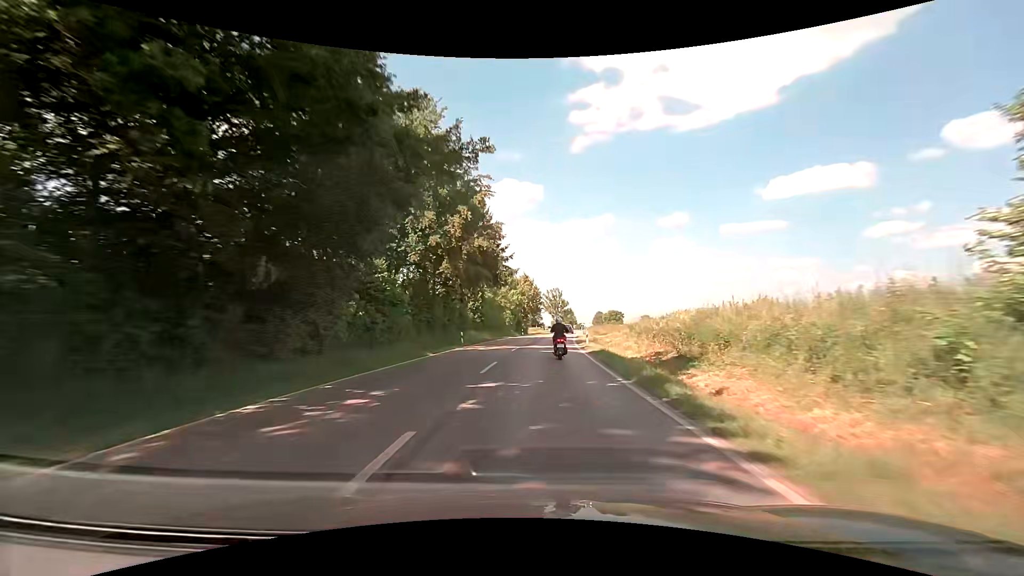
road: secondary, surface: asphalt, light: Day
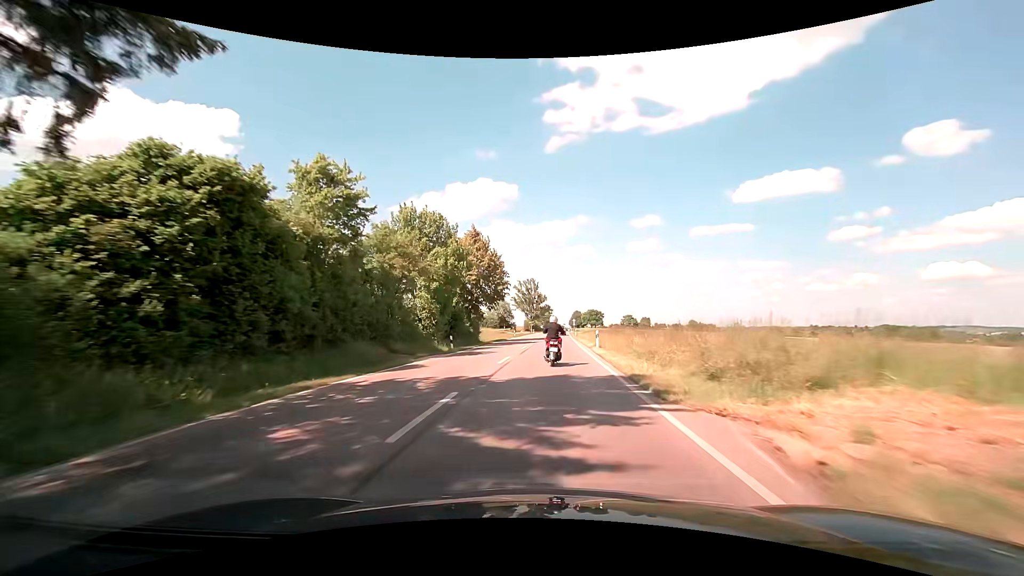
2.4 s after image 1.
(+1.6, +44.2) m; +3°
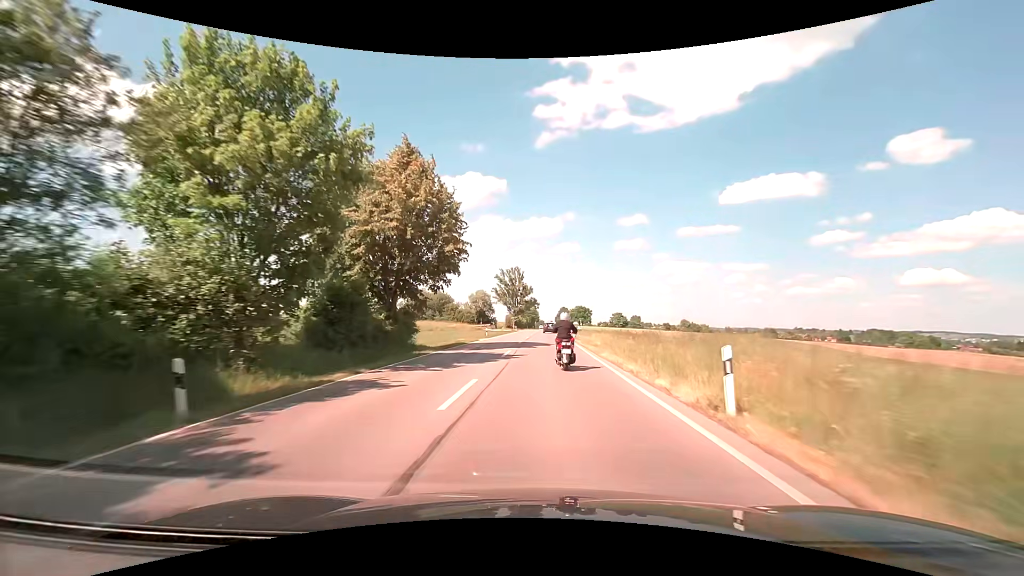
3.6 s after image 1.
(+0.2, +22.1) m; +1°
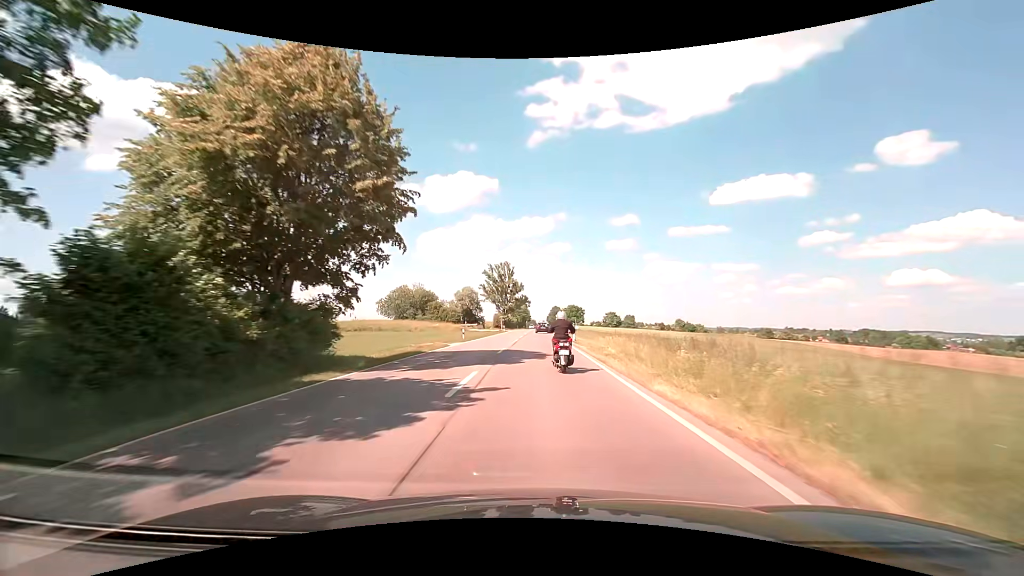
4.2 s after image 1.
(+0.1, +10.6) m; +1°
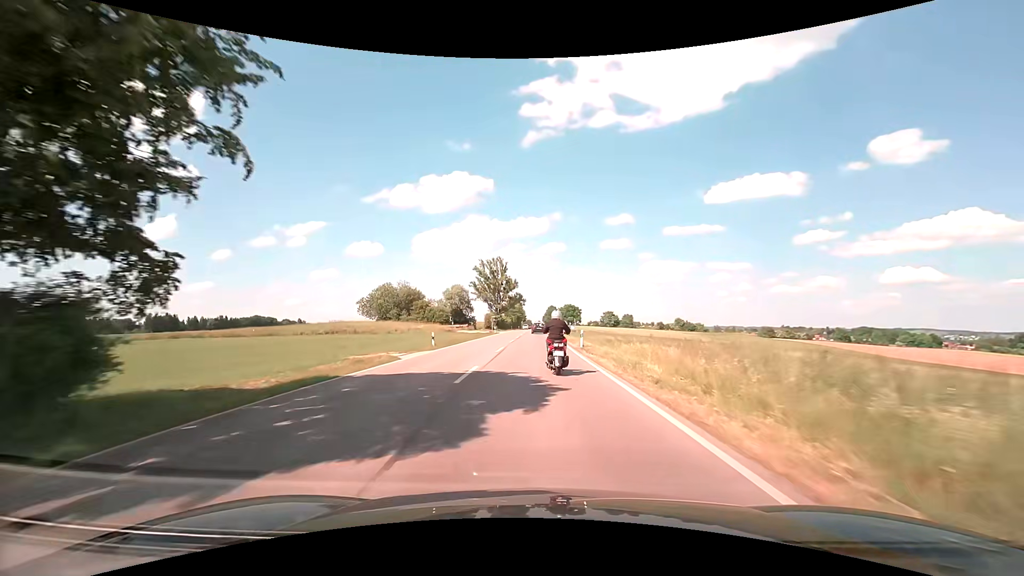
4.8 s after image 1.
(+0.1, +10.2) m; +1°
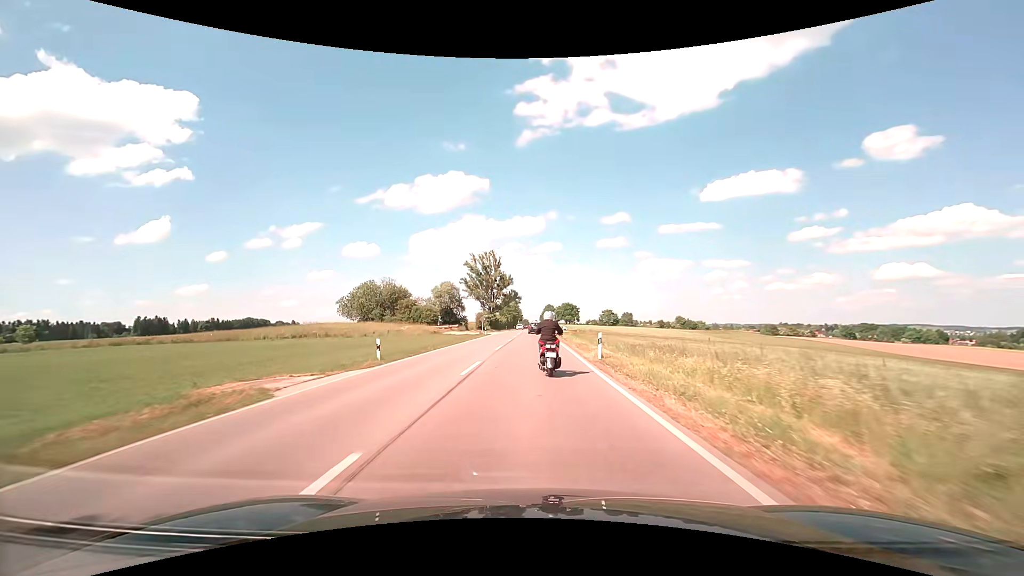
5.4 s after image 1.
(0.0, +9.7) m; 0°
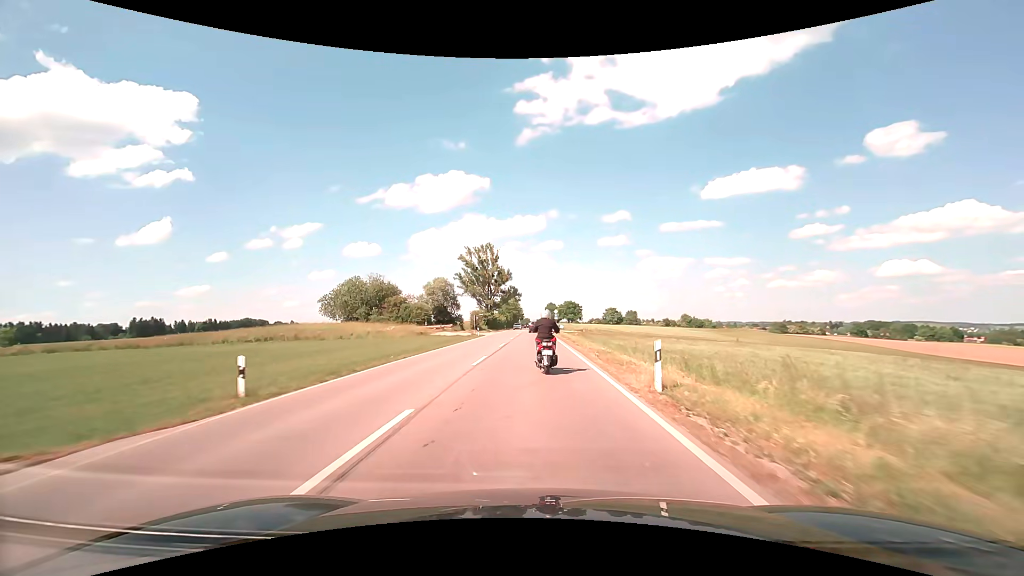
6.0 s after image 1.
(0.0, +9.3) m; 0°
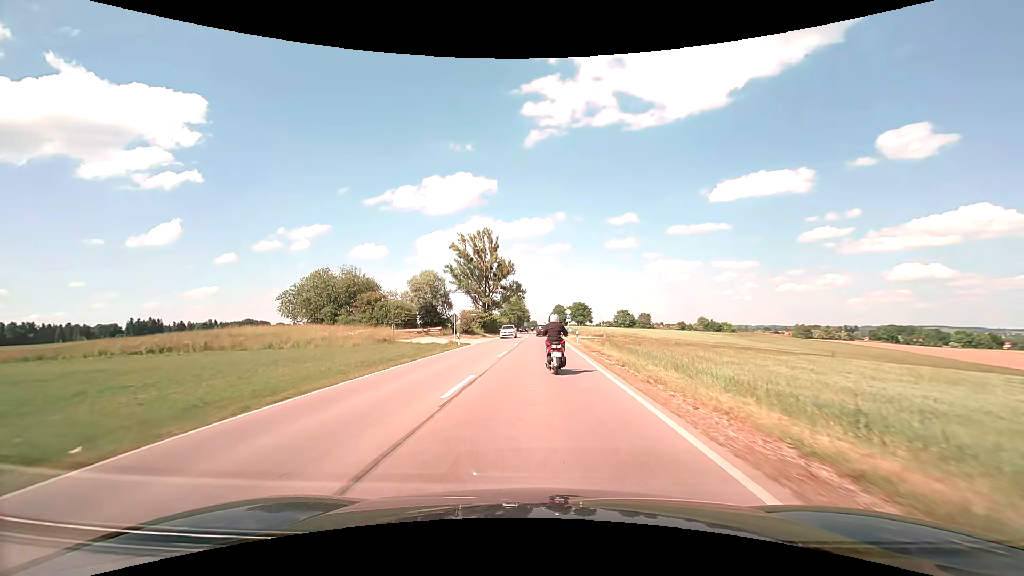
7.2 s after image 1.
(-0.2, +18.1) m; -1°
(0, +10) (0, +20) (0, +30) (0, +40) (+1, +50) (+1, +60) (+1, +70) (+1, +80) (+1, +90) (+1, +100) m
